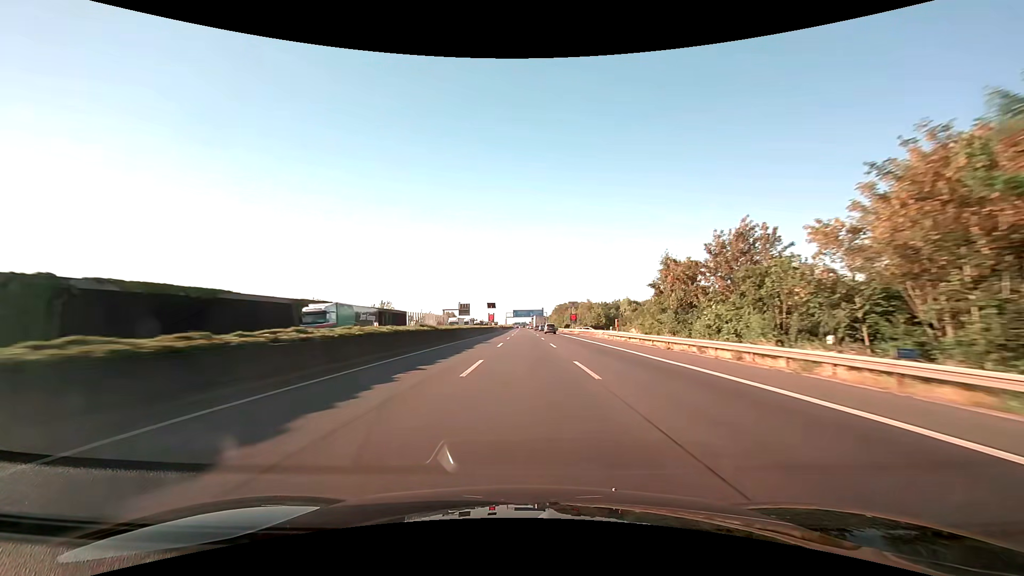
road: motorway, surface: asphalt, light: Day
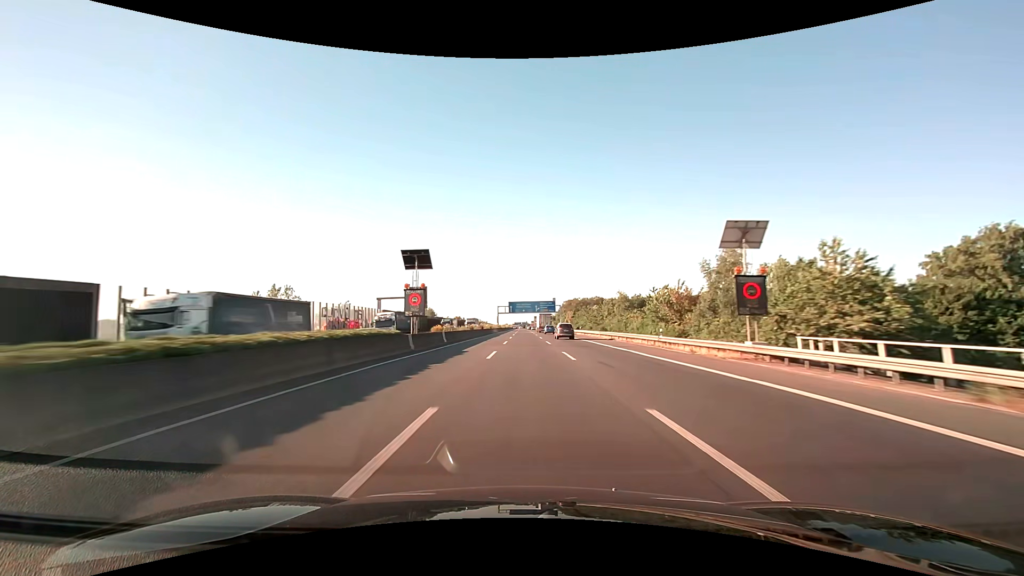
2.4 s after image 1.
(0.0, +82.6) m; 0°
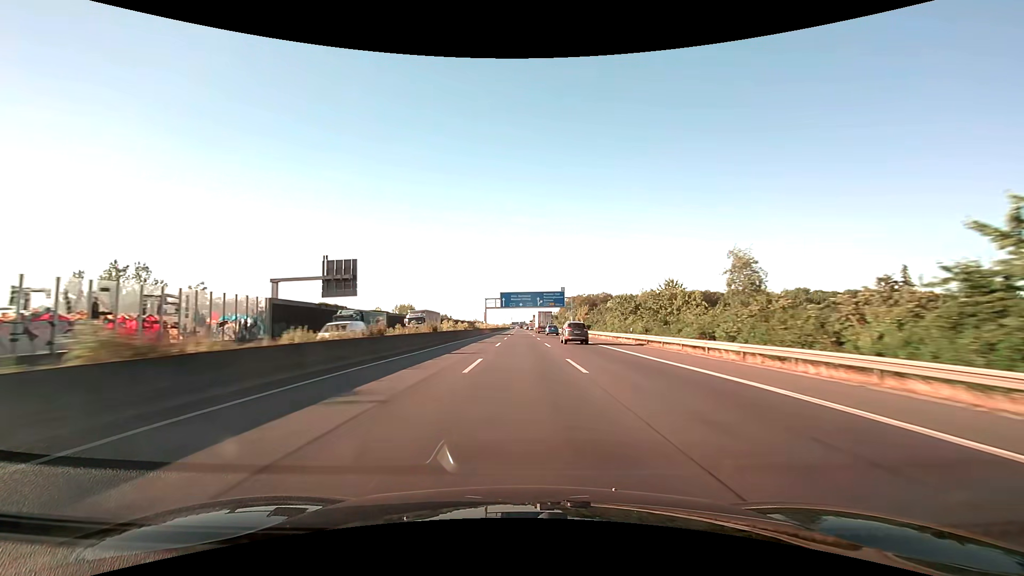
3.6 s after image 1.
(+0.1, +41.4) m; 0°
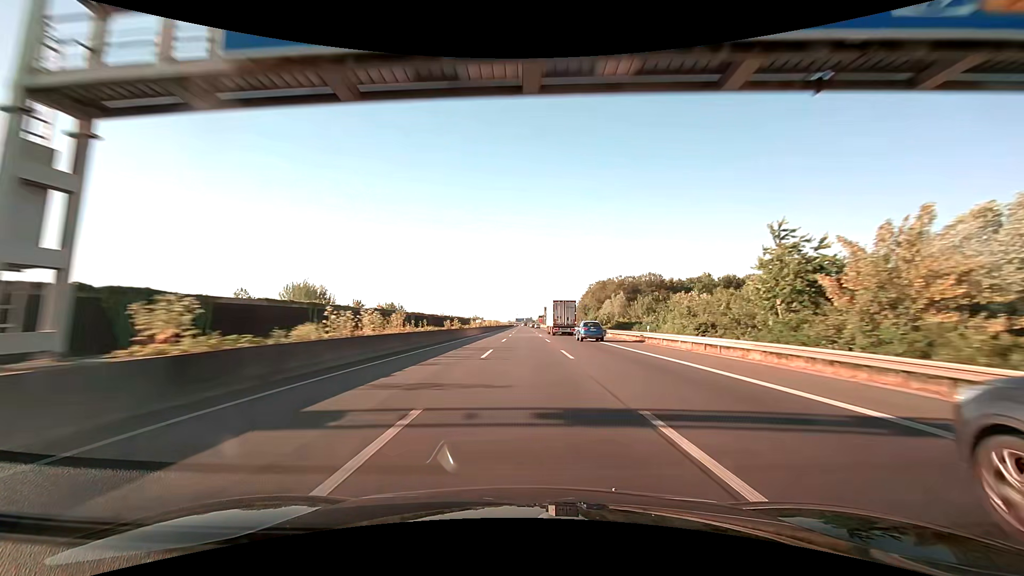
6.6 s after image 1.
(-0.5, +103.3) m; -1°
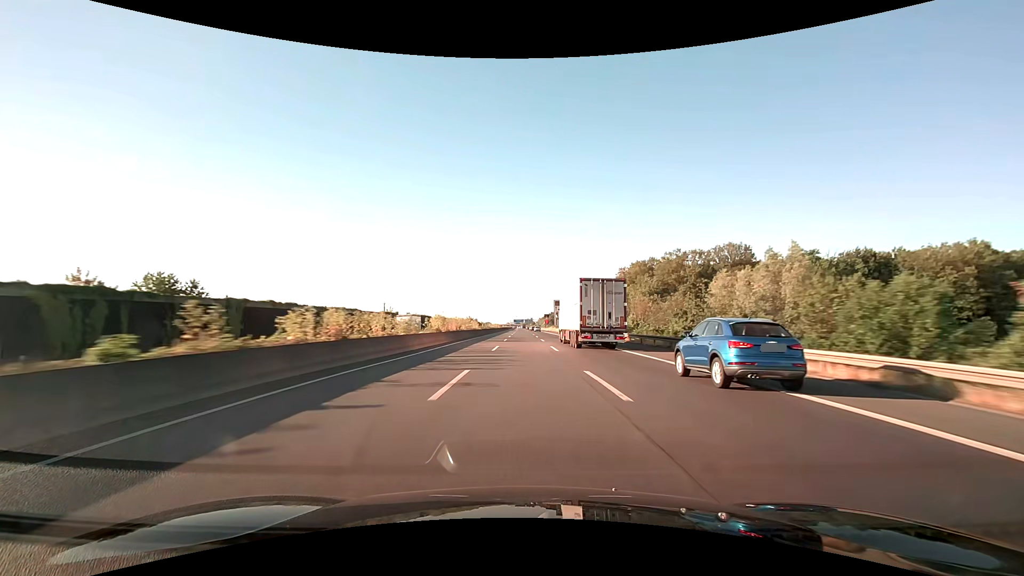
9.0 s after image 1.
(0.0, +82.6) m; 0°
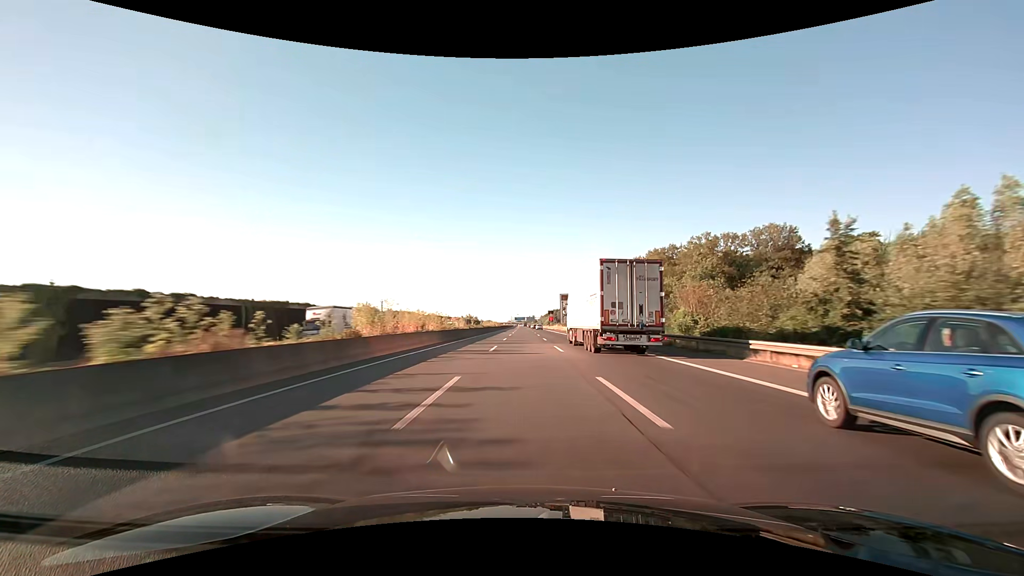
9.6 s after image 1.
(0.0, +20.7) m; 0°
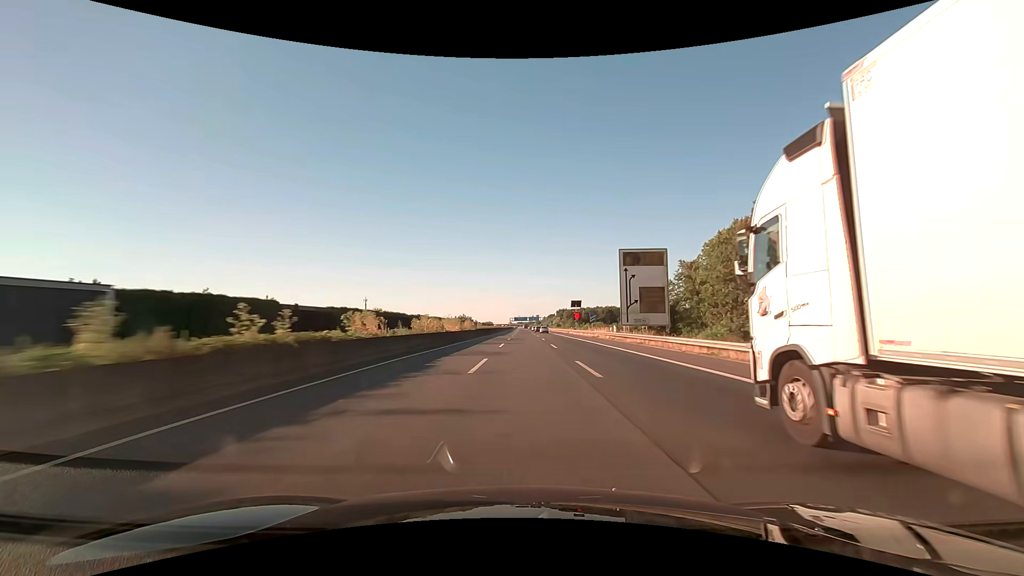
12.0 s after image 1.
(-0.3, +82.6) m; 0°
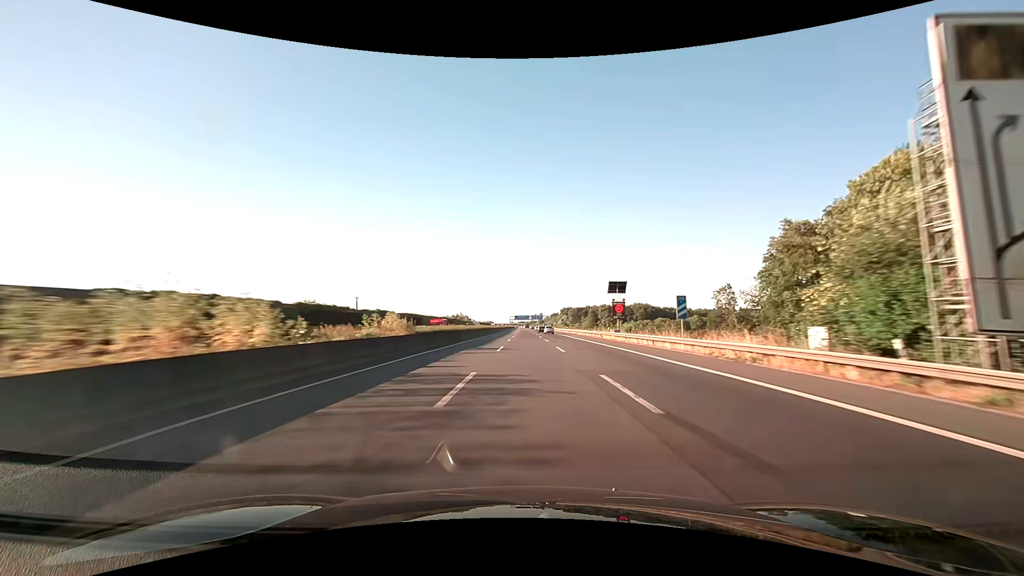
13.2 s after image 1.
(0.0, +41.3) m; 0°
(0, +10) (0, +20) (0, +30) (0, +40) (0, +50) (0, +60) (0, +70) (0, +80) (0, +90) (0, +100) m
